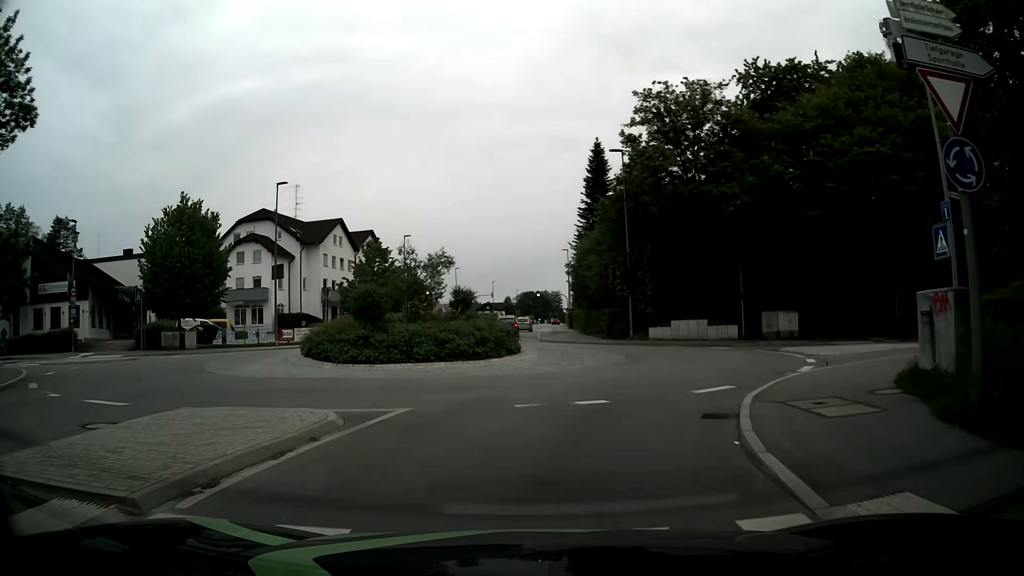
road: tertiary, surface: asphalt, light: Day
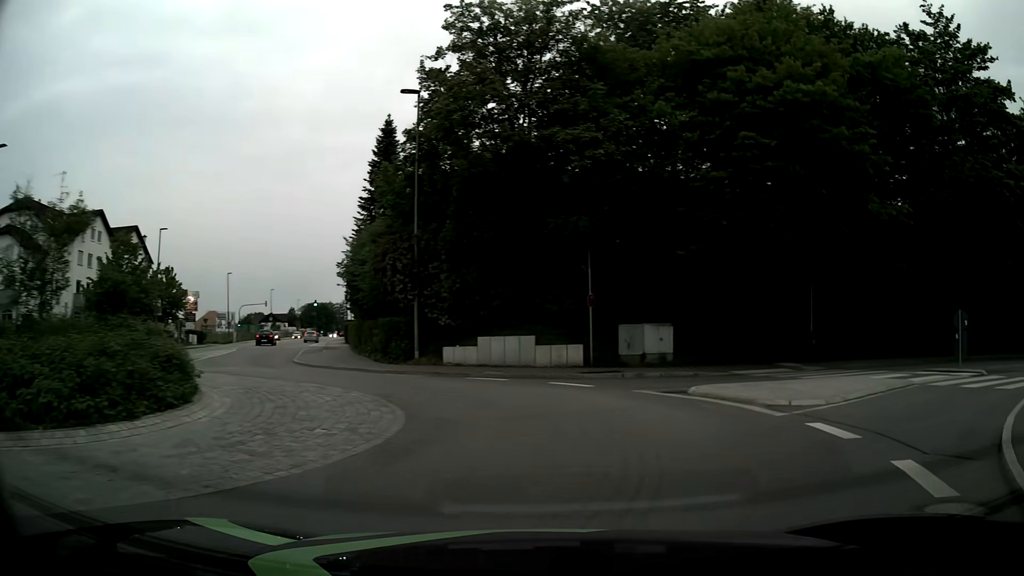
(+1.2, +11.5) m; +18°
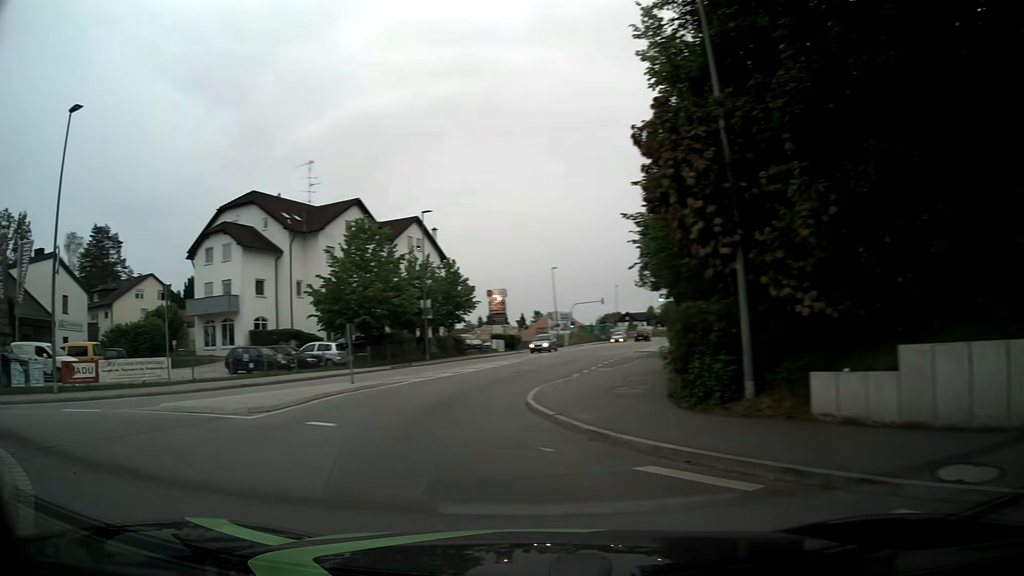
(-0.7, +14.4) m; -29°
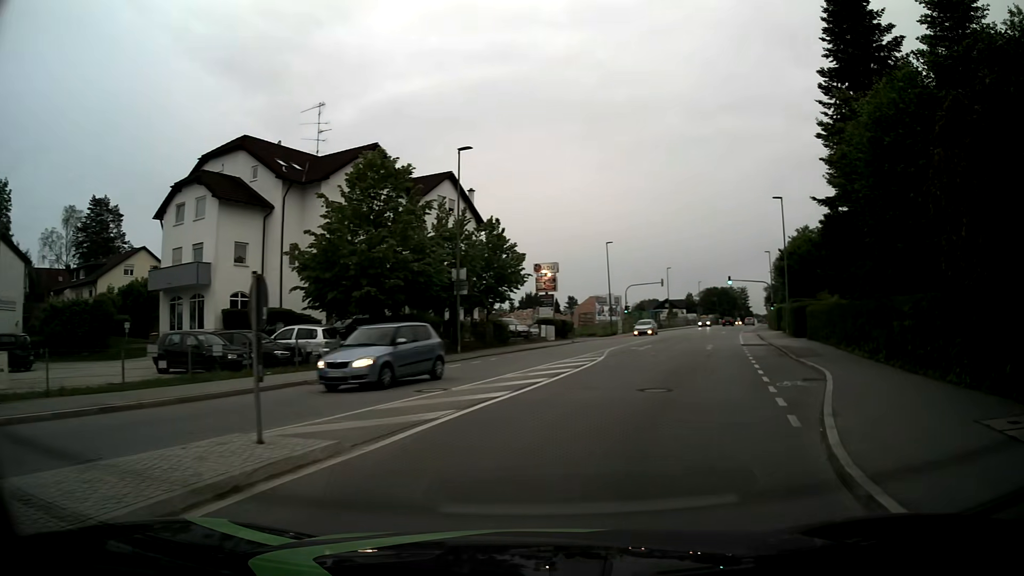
(-2.4, +12.9) m; -4°
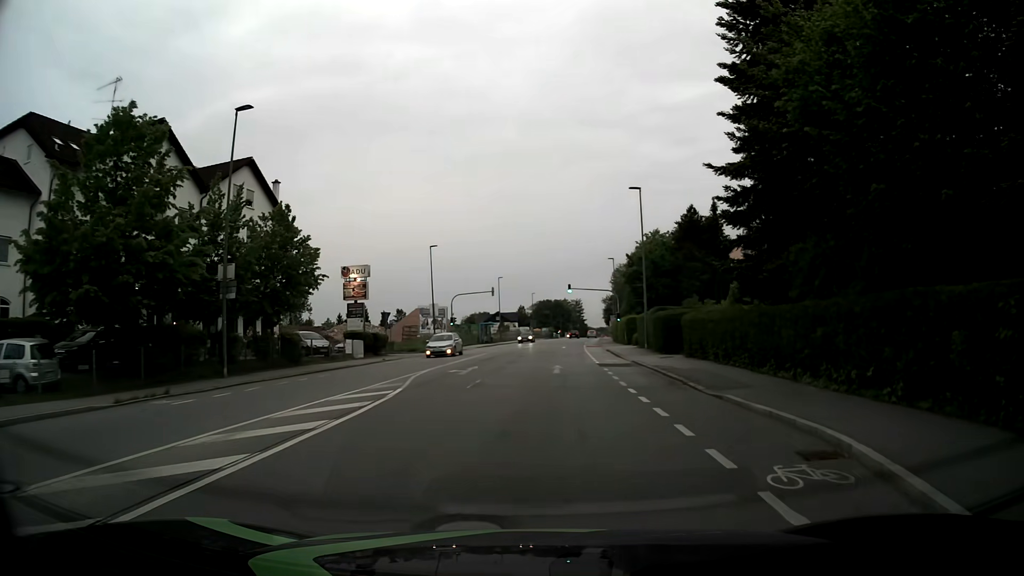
(+1.4, +8.6) m; +15°
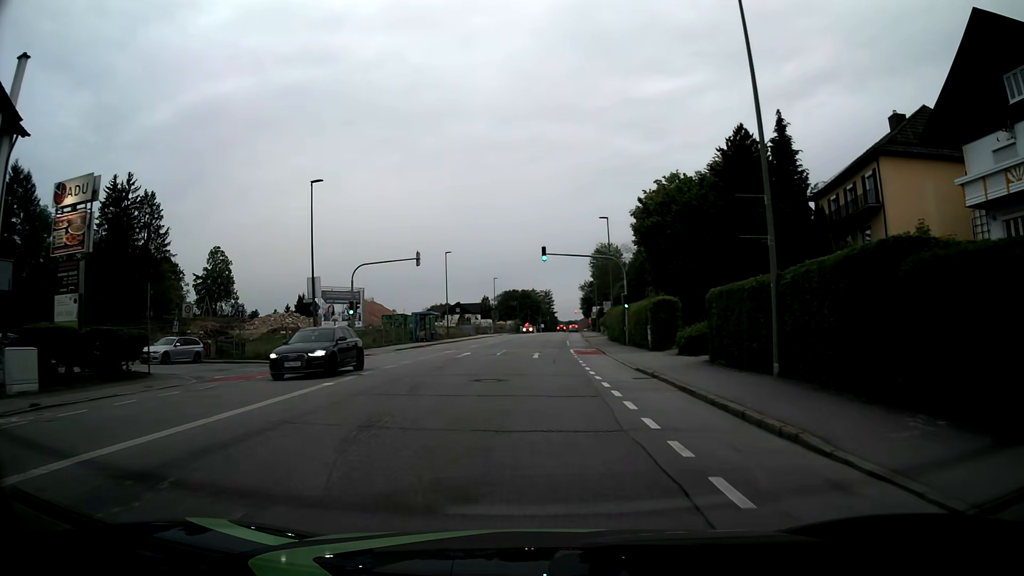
(+1.1, +28.0) m; +3°
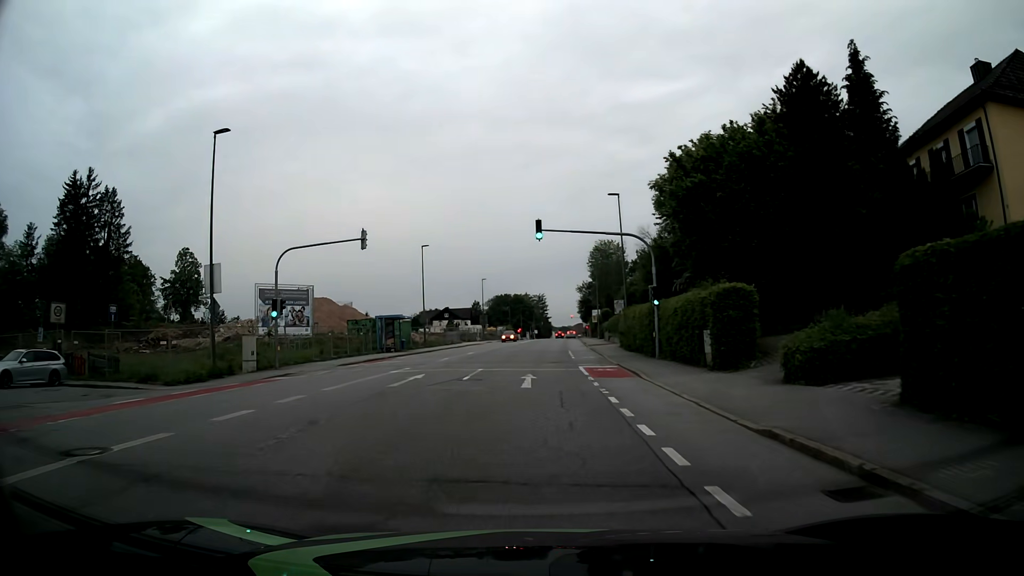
(+0.1, +12.3) m; 0°
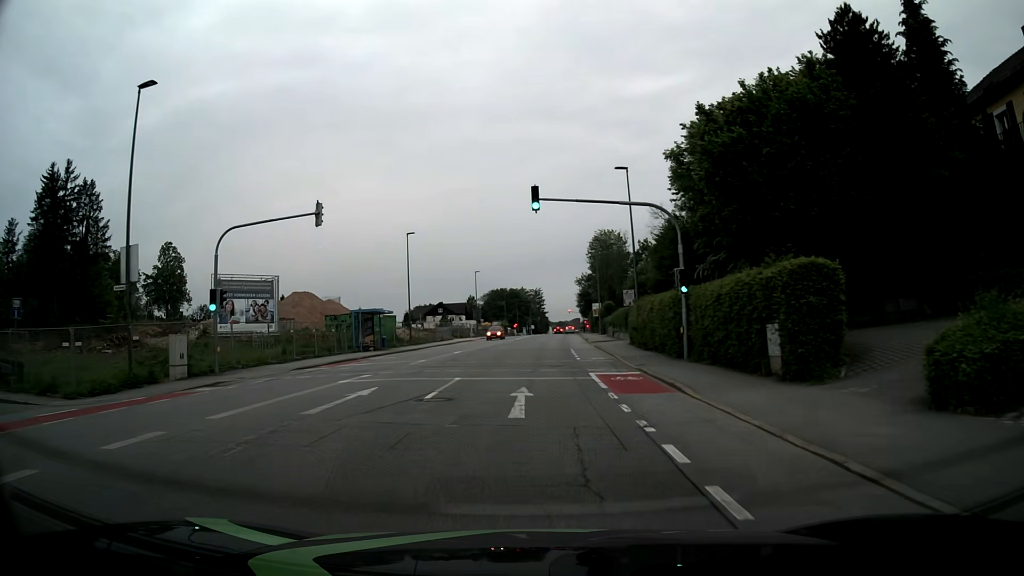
(0.0, +6.1) m; 0°
(0, +10) (0, +20) (+1, +30) (+2, +40) (+2, +50) (+3, +60) (+4, +70) (+4, +80) (+4, +90) (+5, +100) m
